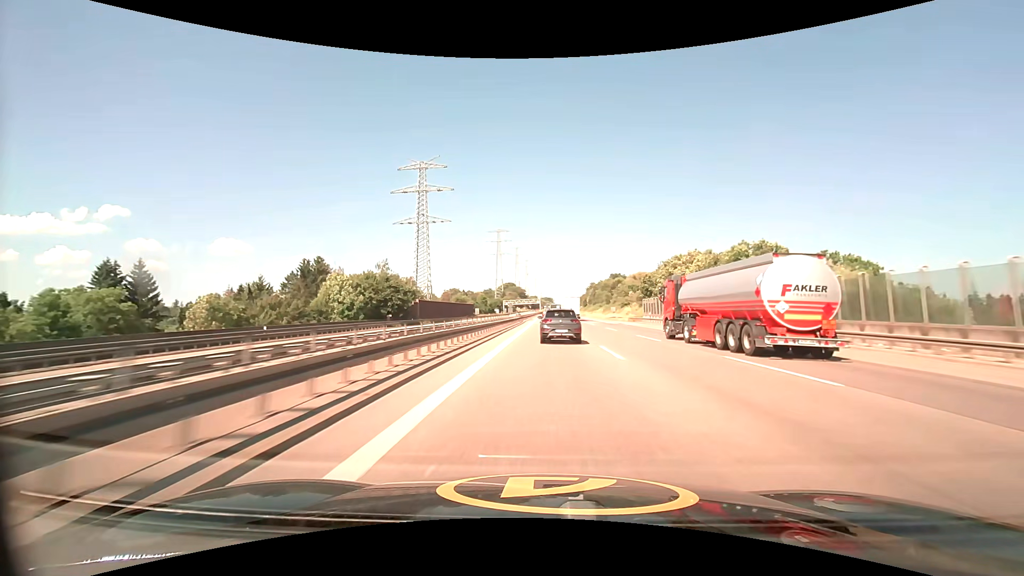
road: motorway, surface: asphalt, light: Day
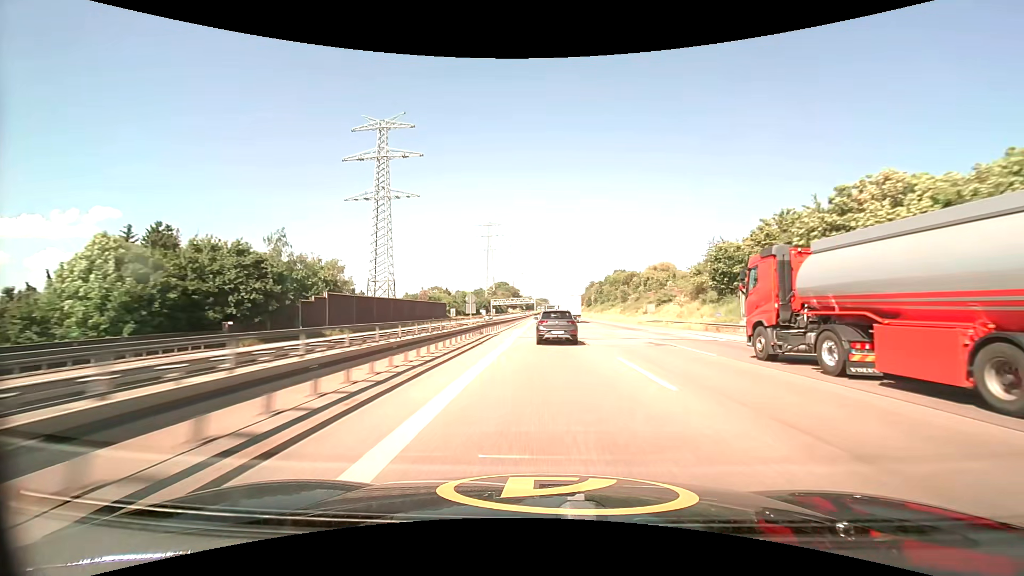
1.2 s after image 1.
(+0.1, +41.0) m; 0°
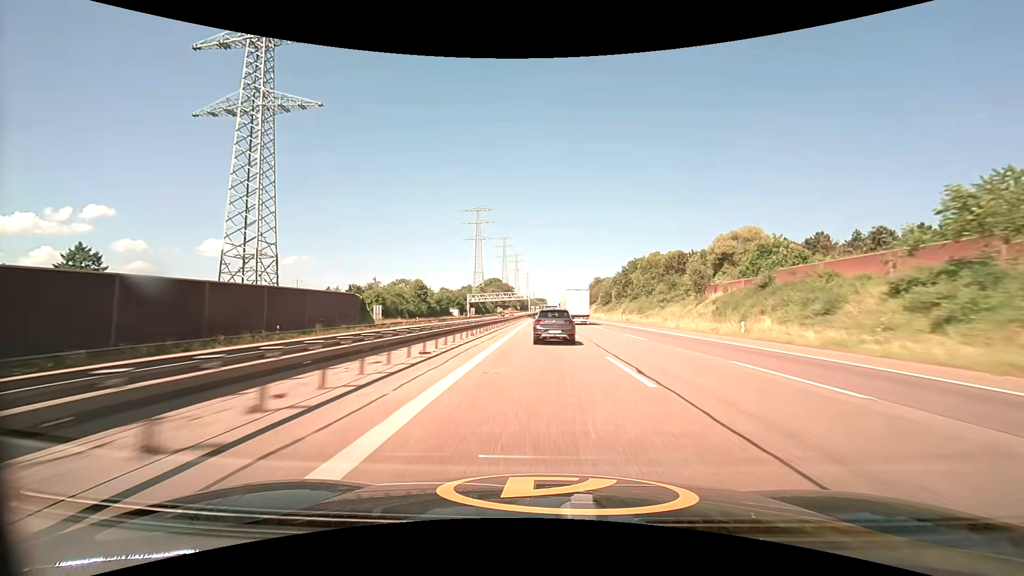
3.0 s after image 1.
(+0.3, +61.7) m; 0°
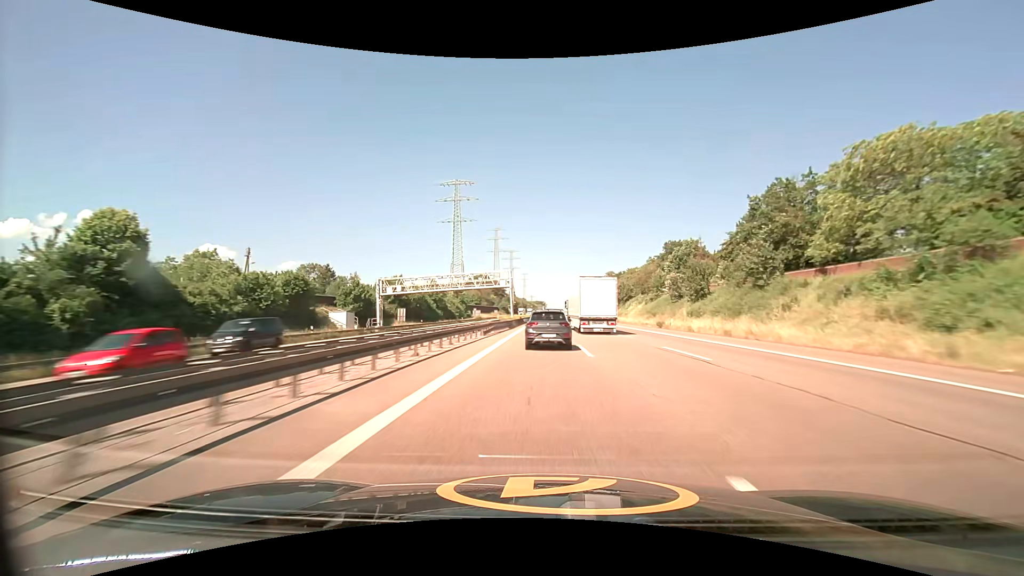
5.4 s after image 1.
(+0.4, +82.4) m; 0°
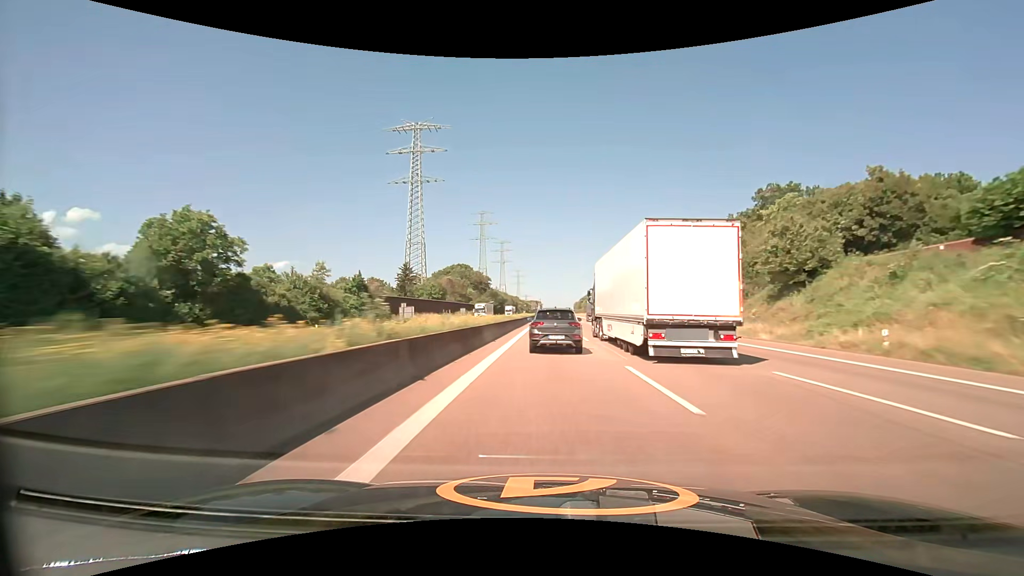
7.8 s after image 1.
(+0.1, +80.9) m; 0°
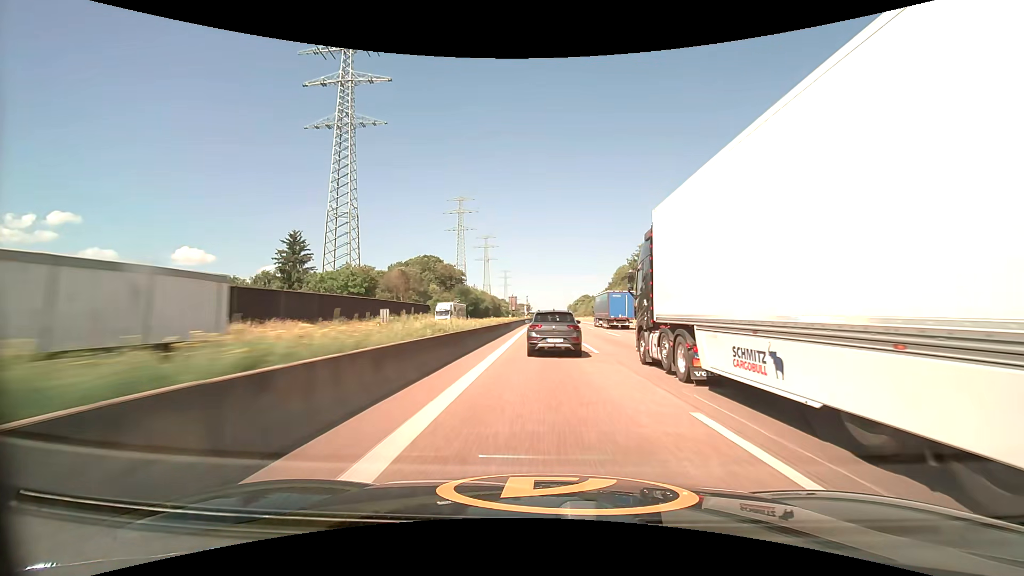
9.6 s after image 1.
(+0.6, +59.8) m; +1°
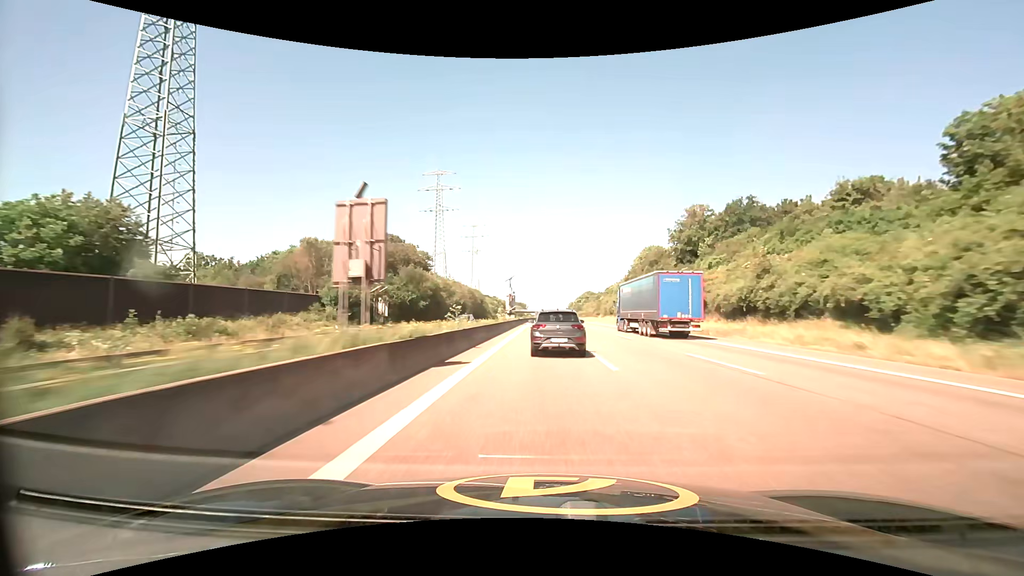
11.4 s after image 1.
(+0.1, +60.3) m; 0°
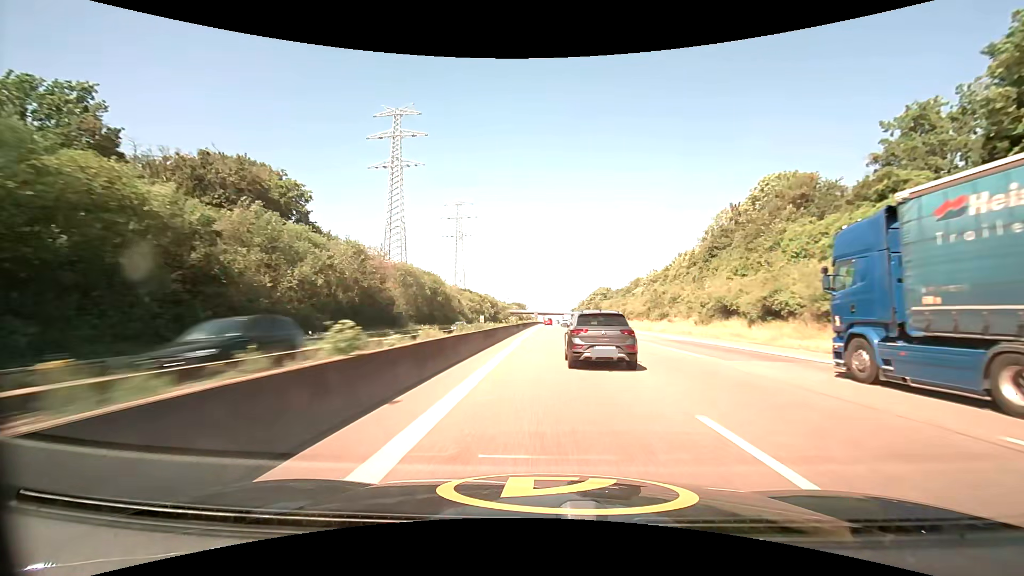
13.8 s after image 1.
(-0.1, +84.0) m; 0°
(0, +10) (0, +20) (0, +30) (0, +40) (0, +50) (0, +60) (0, +70) (+1, +80) (+1, +90) (+1, +100) m
